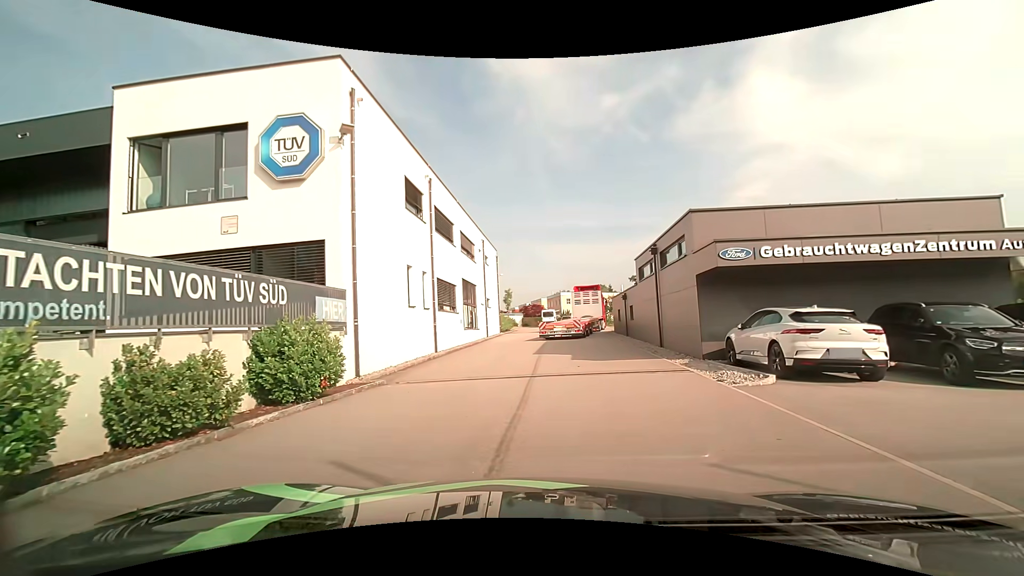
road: residential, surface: asphalt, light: Day
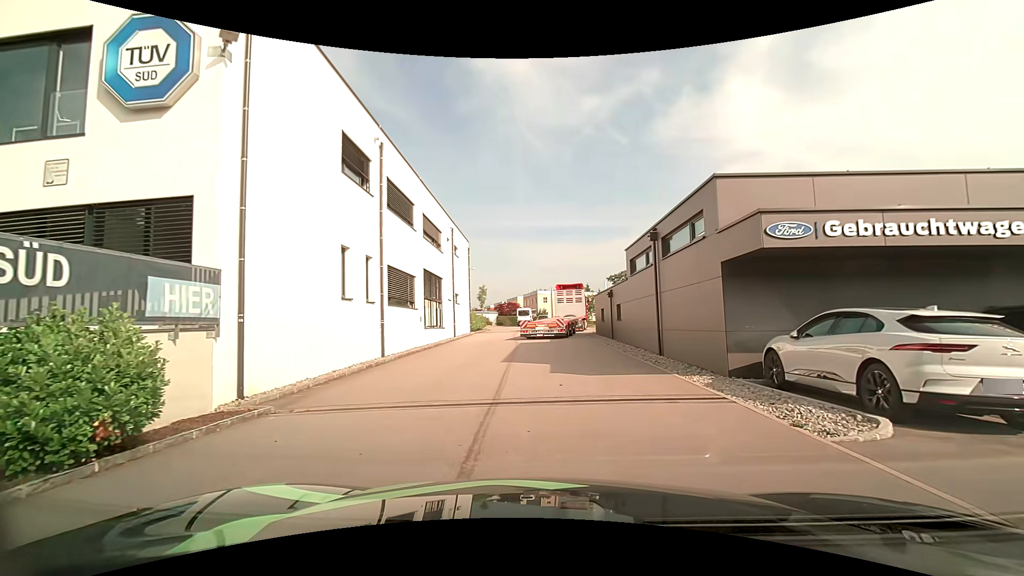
(+0.2, +4.1) m; +5°
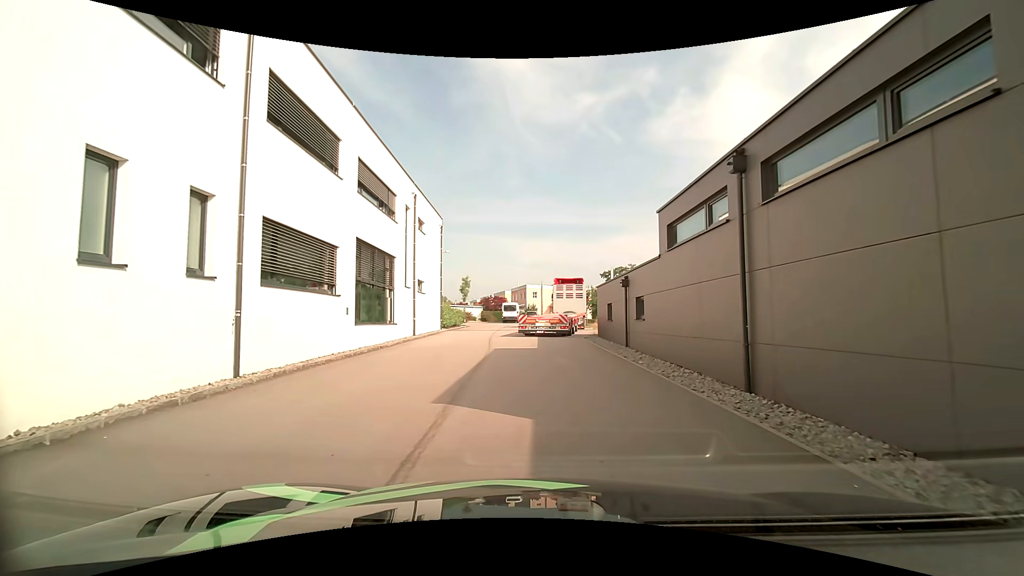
(+0.2, +7.9) m; +1°
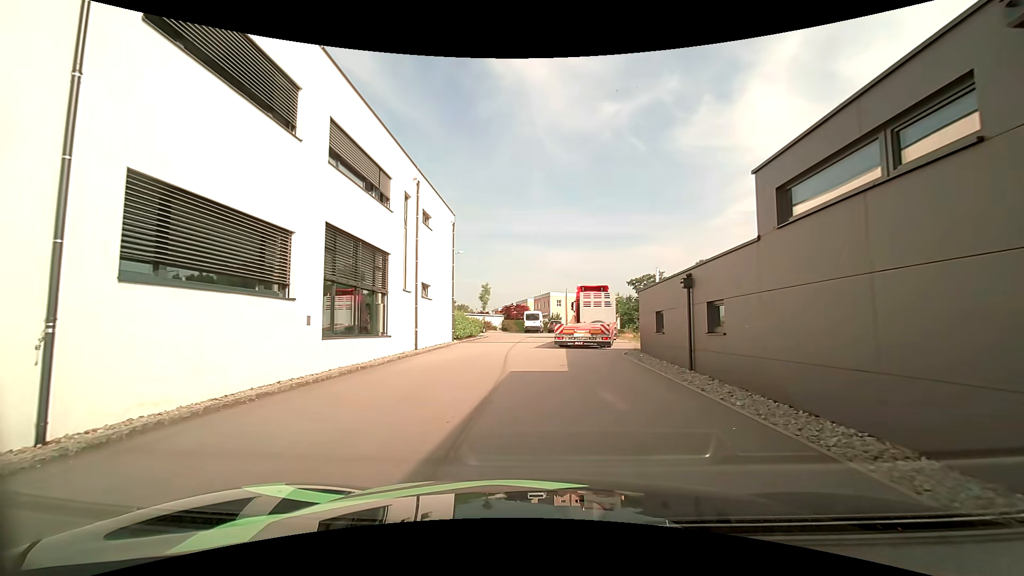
(-0.1, +4.8) m; -2°
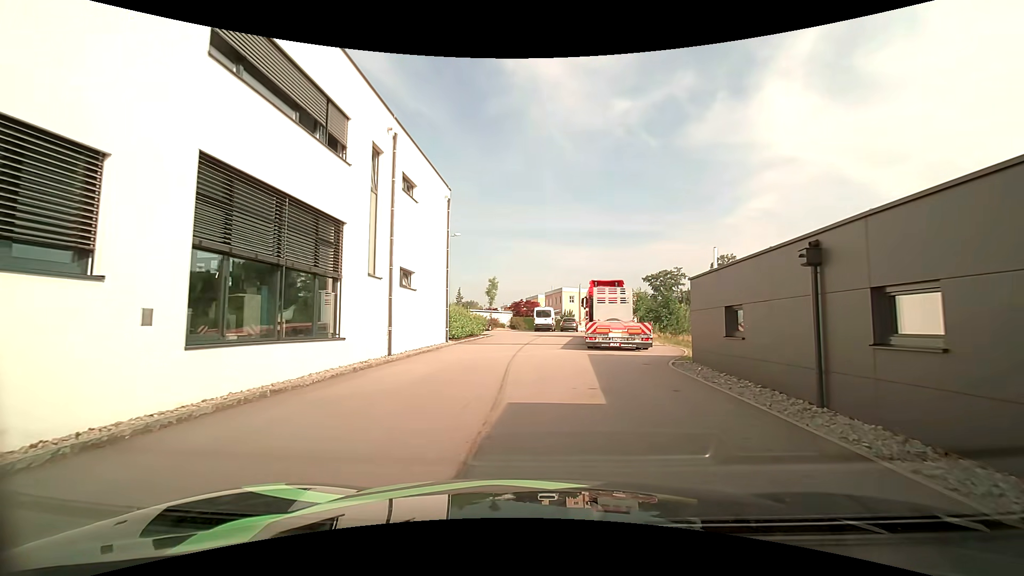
(-0.1, +5.6) m; -2°
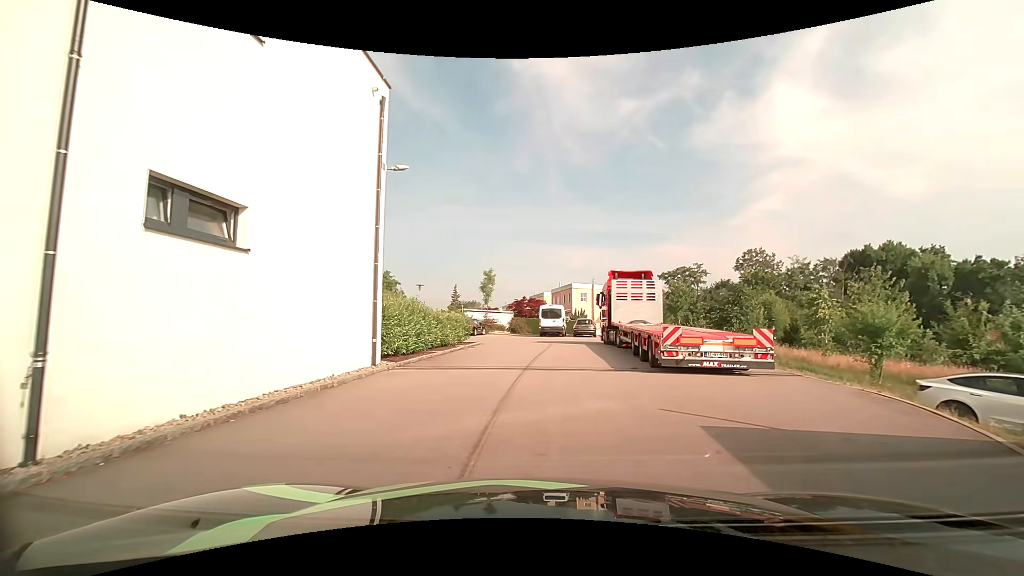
(0.0, +11.9) m; 0°
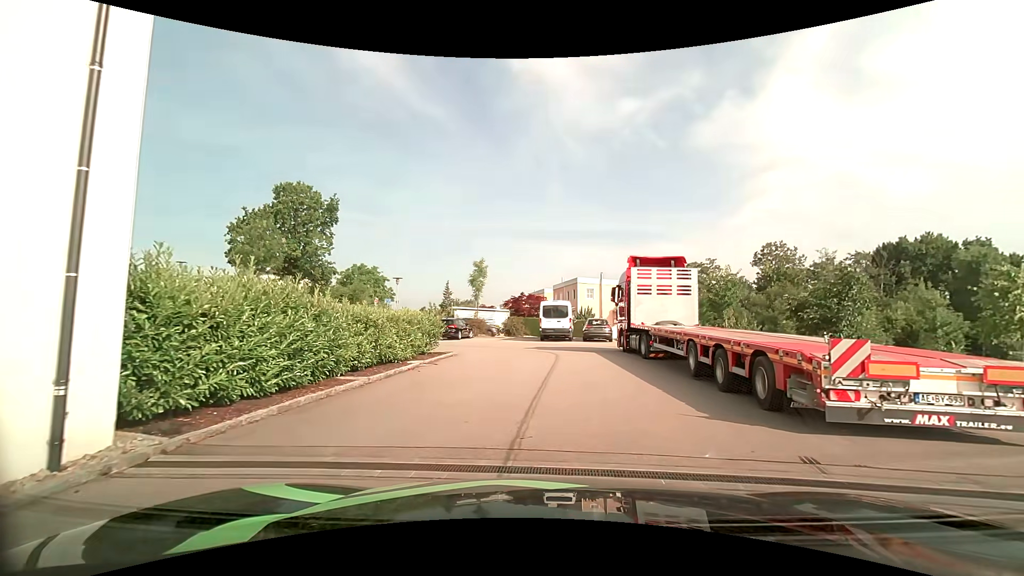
(-0.1, +8.6) m; -1°
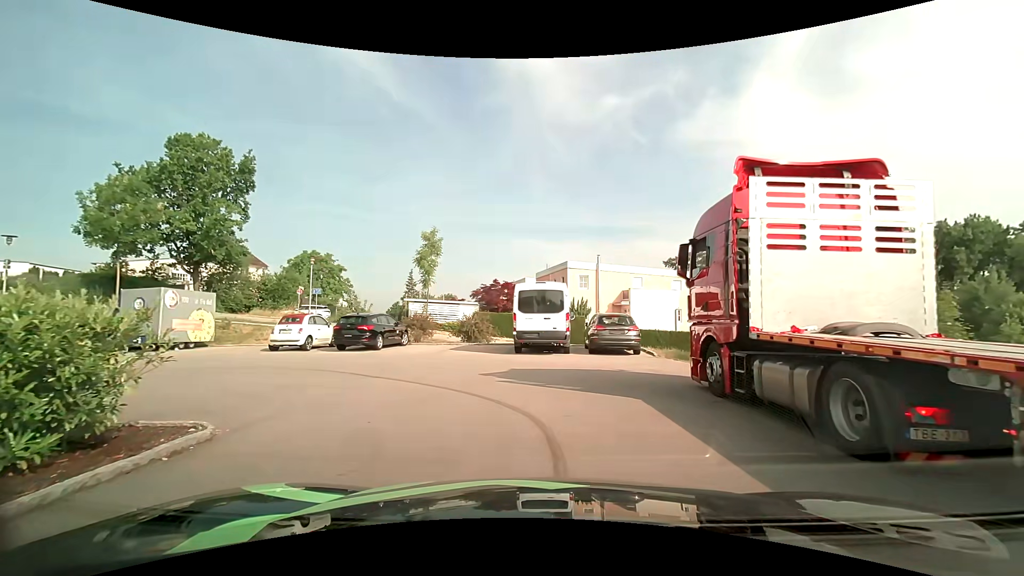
(+0.3, +13.6) m; +2°
(-1, +10) (-9, +15) (-17, +10) (-21, +1) (-24, -8) (-27, -18) (-28, -28) (-28, -38) (-27, -48) (-24, -58) m
